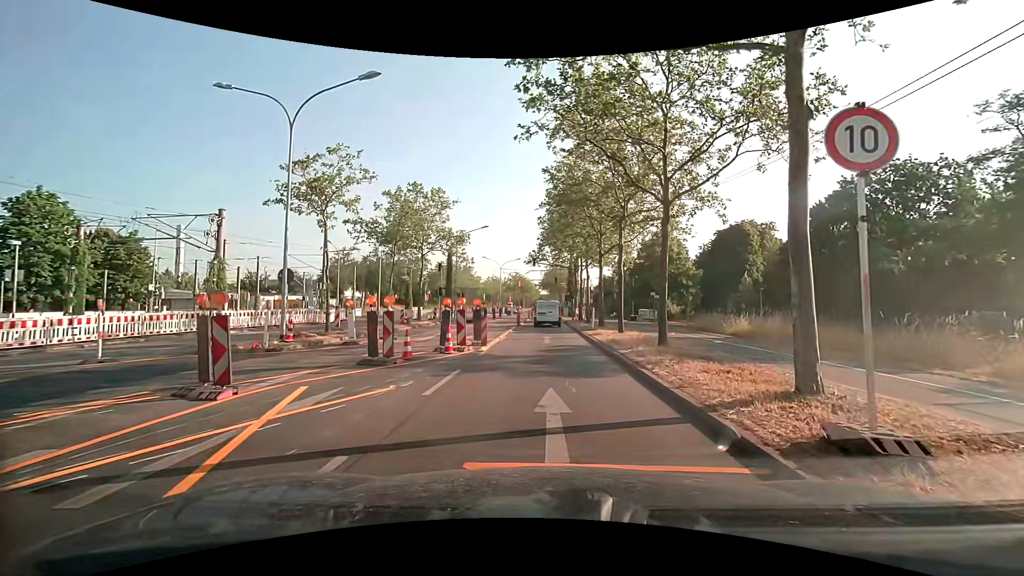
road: primary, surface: asphalt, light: Day
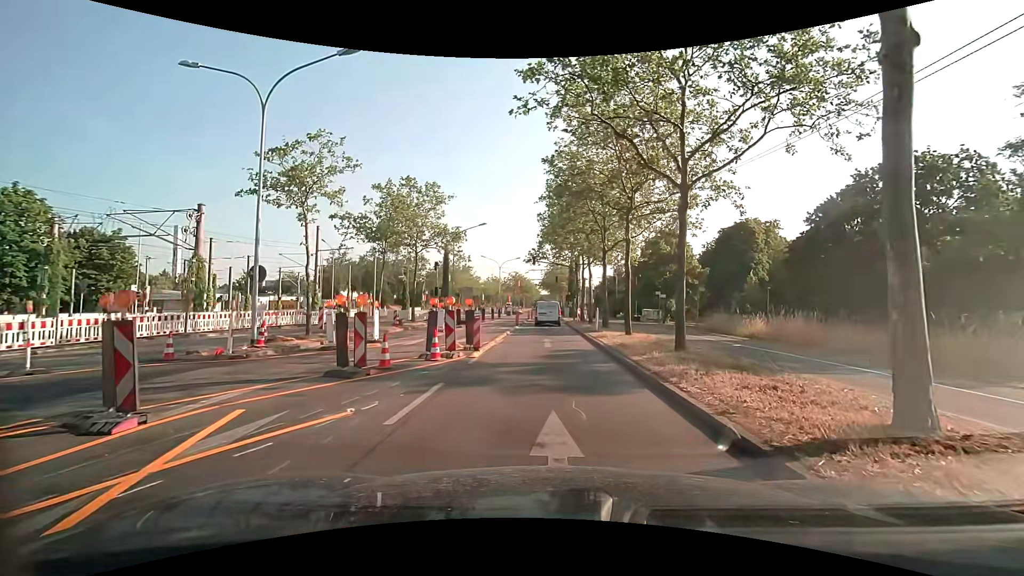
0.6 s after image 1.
(0.0, +1.8) m; -1°
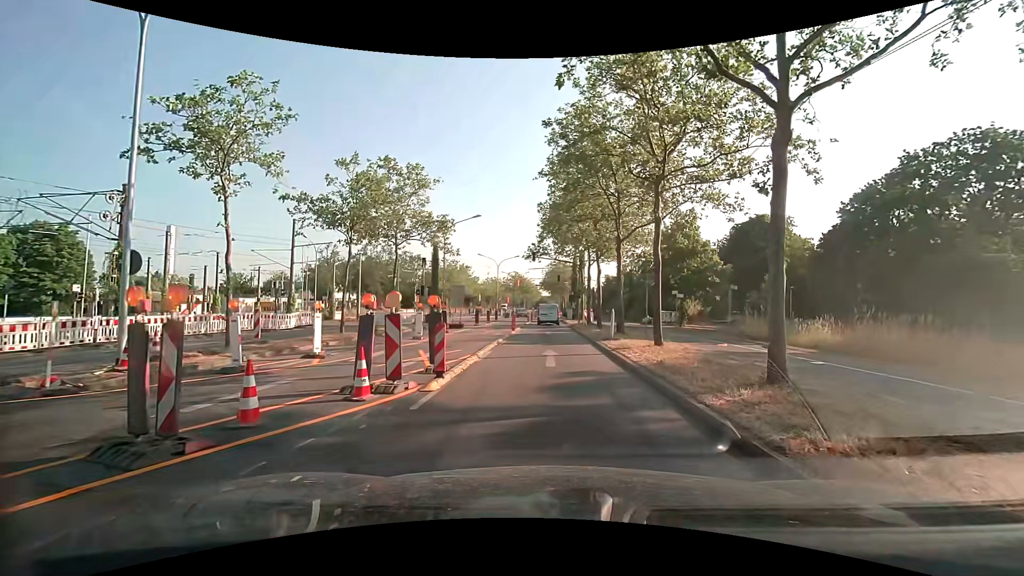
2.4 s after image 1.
(0.0, +5.2) m; +1°
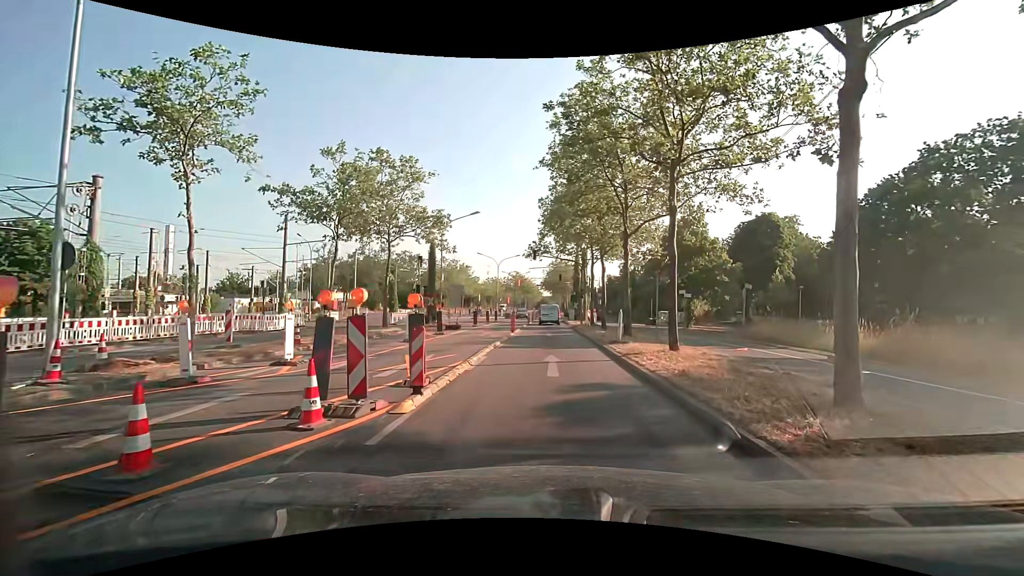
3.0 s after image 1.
(0.0, +1.7) m; 0°
